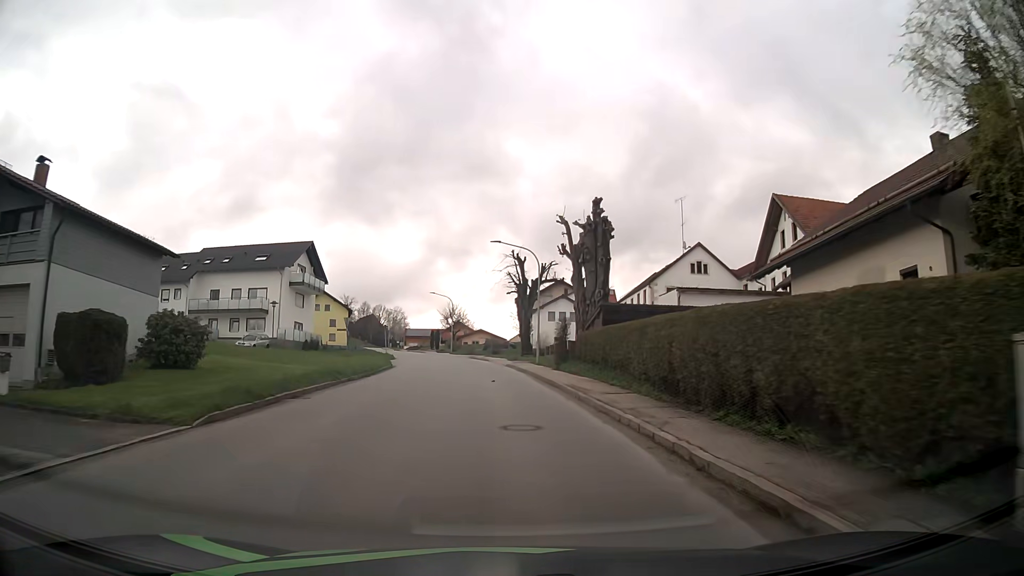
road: tertiary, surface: asphalt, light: Day
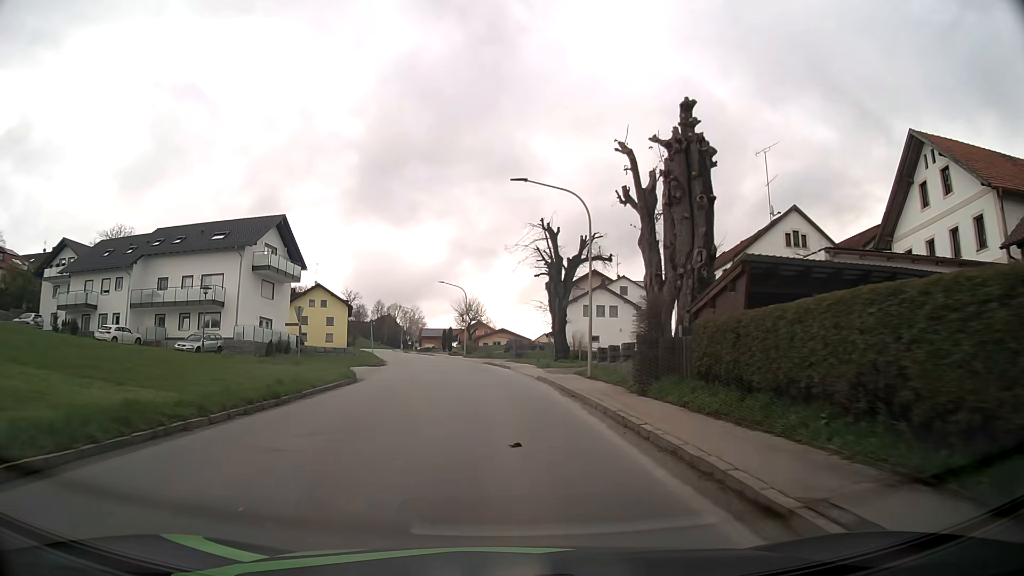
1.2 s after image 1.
(-0.2, +15.6) m; -2°
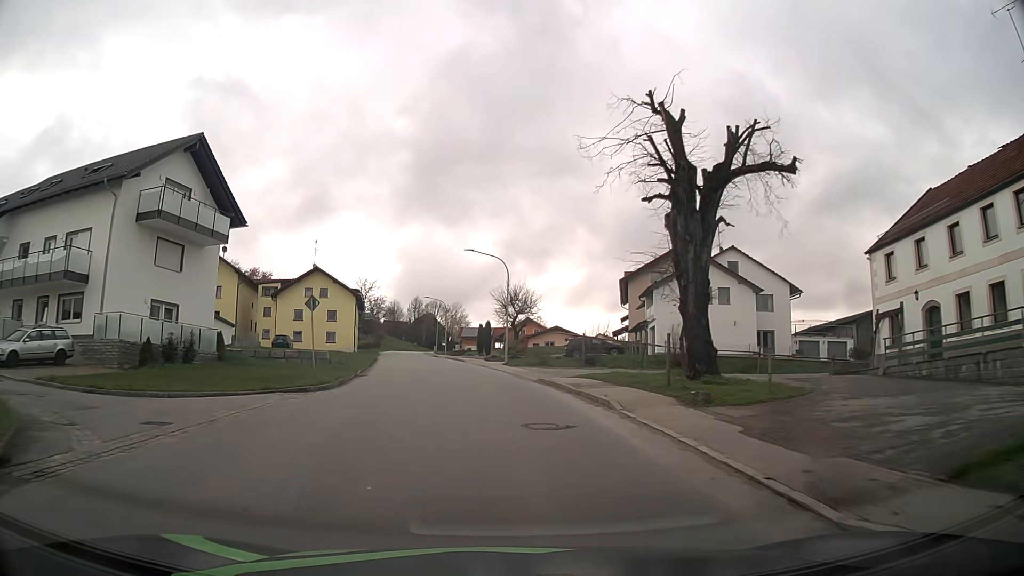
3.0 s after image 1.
(-0.8, +23.2) m; -4°
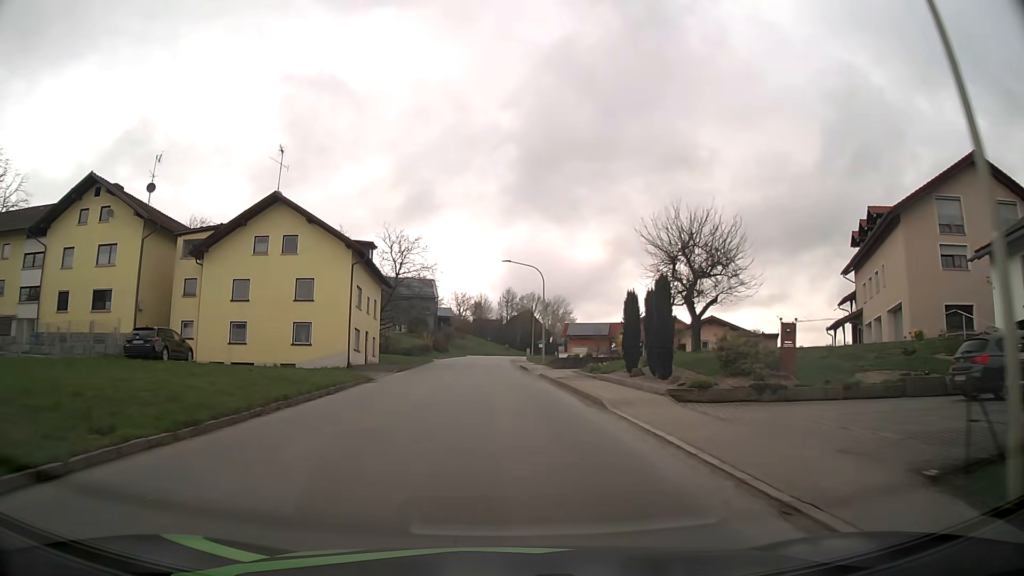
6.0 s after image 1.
(-2.9, +38.7) m; -9°
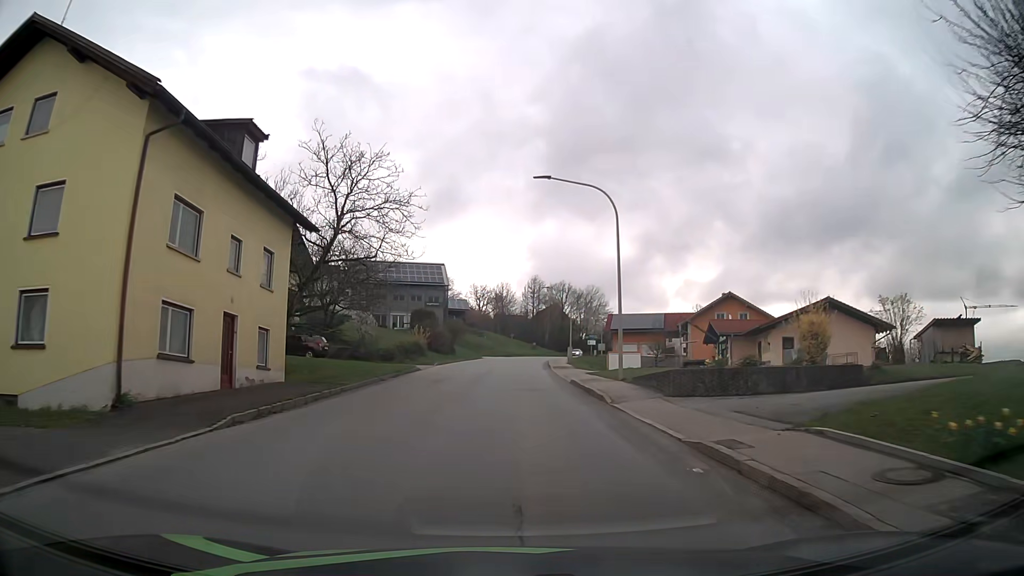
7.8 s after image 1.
(-0.4, +23.6) m; -2°
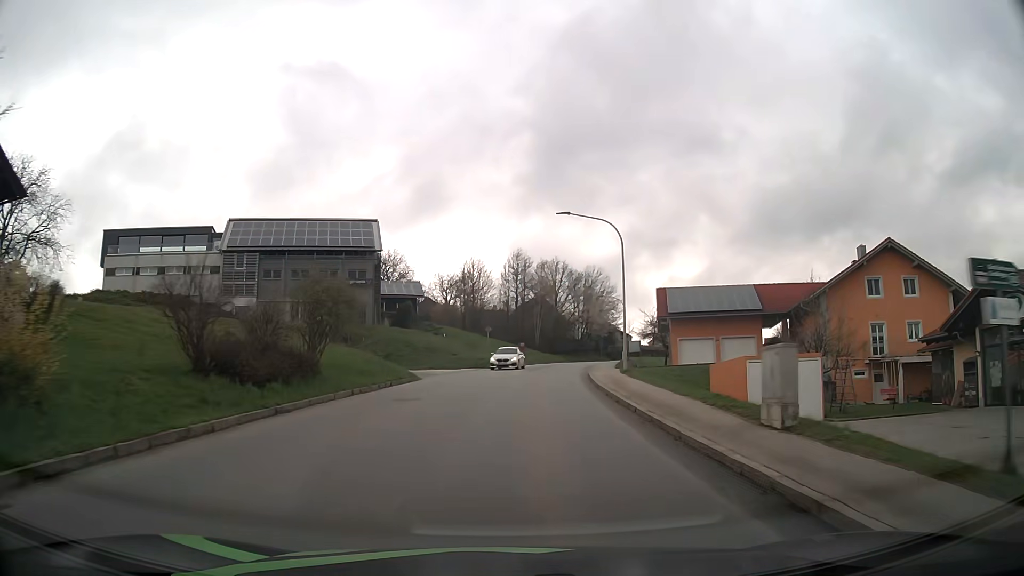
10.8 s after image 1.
(0.0, +39.2) m; +2°
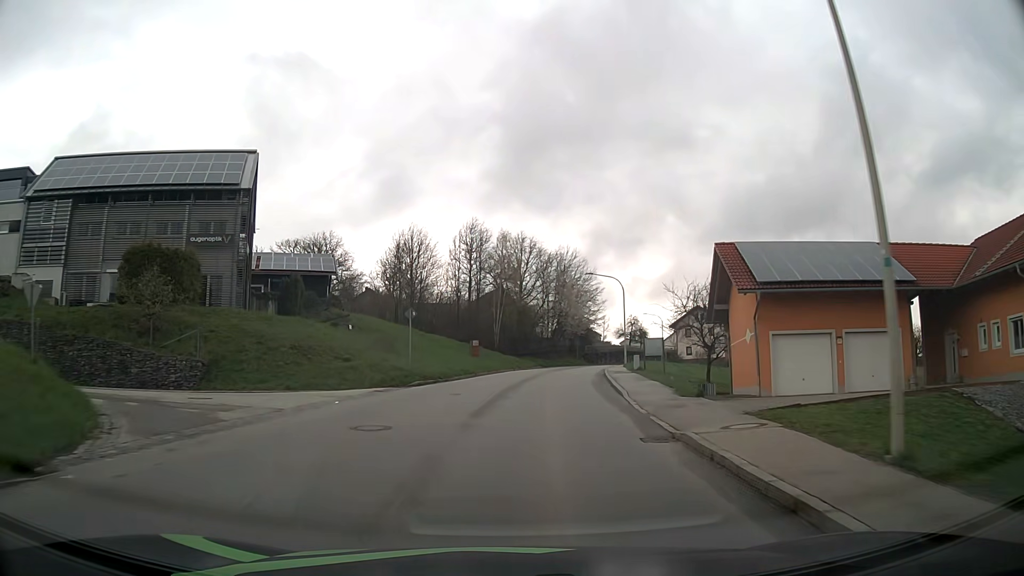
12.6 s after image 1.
(+0.6, +23.6) m; +3°
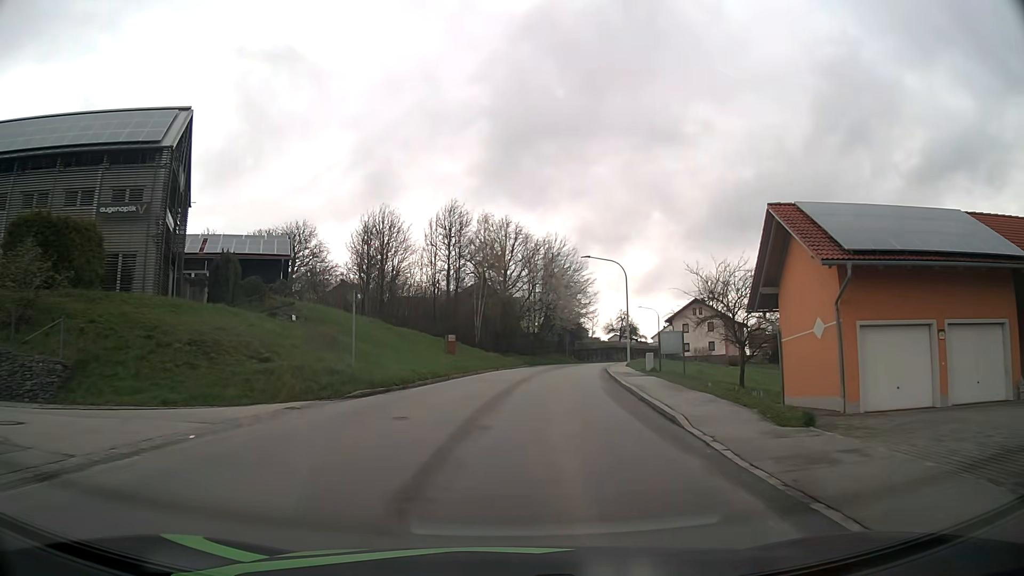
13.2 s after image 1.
(+0.1, +7.9) m; +2°
(0, +10) (+1, +20) (+2, +30) (+3, +40) (+4, +50) (+6, +60) (+9, +69) (+12, +79) (+15, +88) (+19, +97) m
